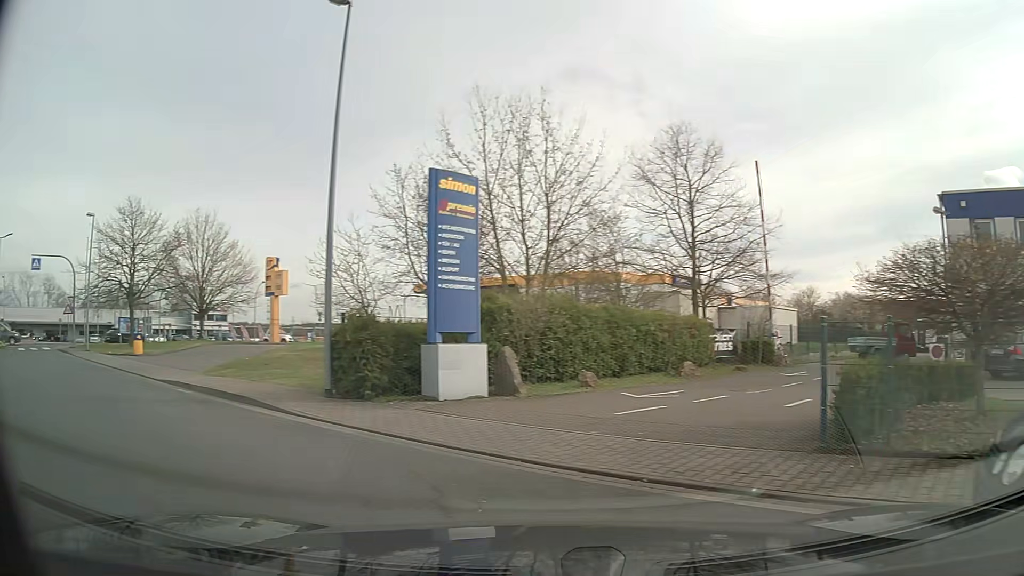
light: Day
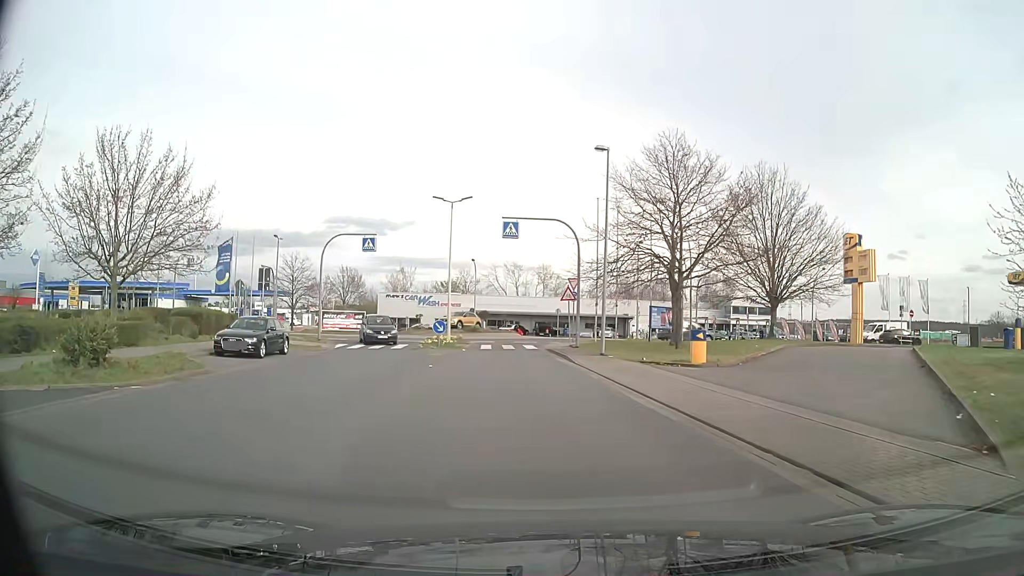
(-8.6, +11.9) m; -45°
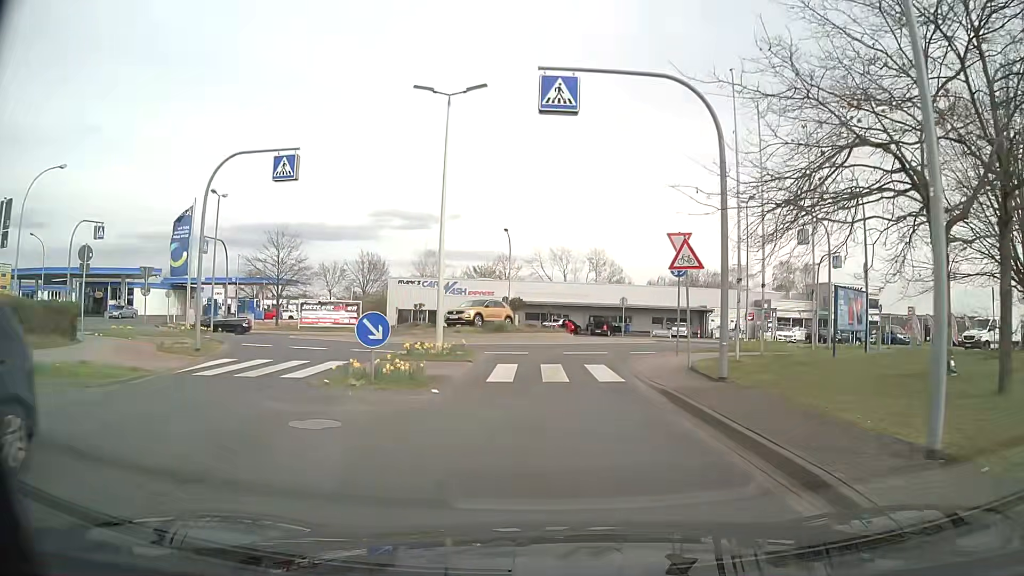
(-0.8, +18.5) m; -4°
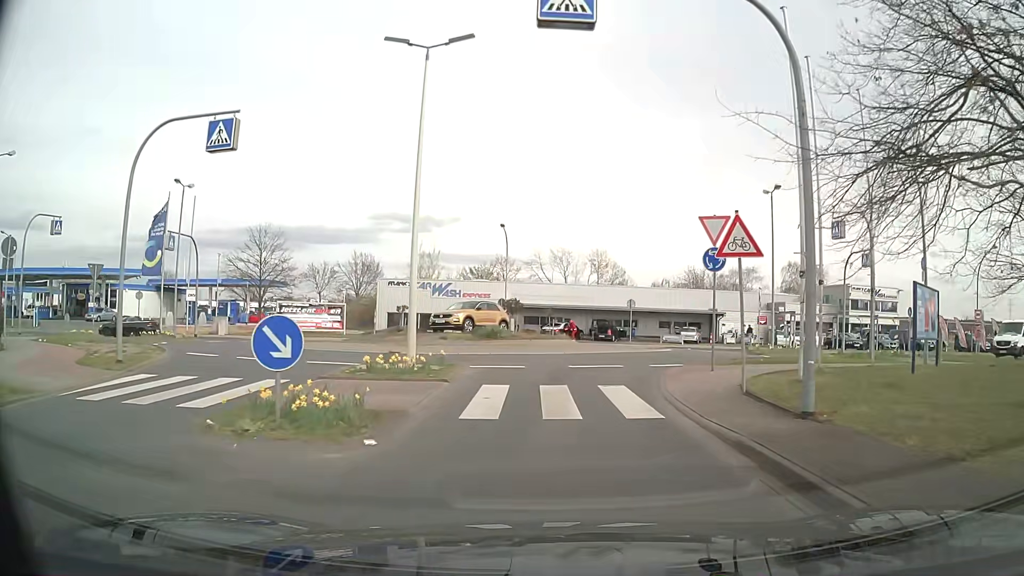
(0.0, +4.2) m; +1°
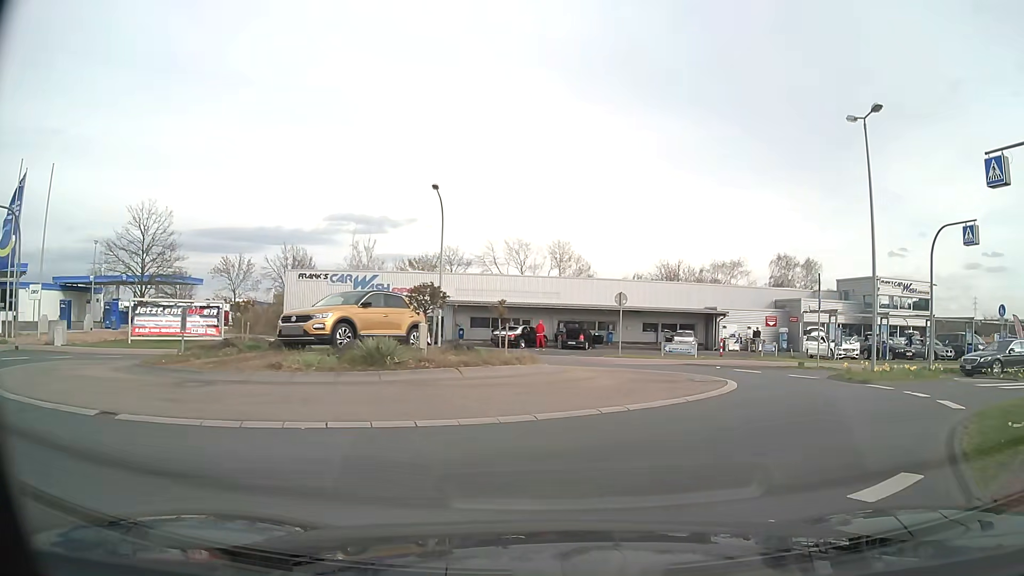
(+0.1, +13.6) m; +3°
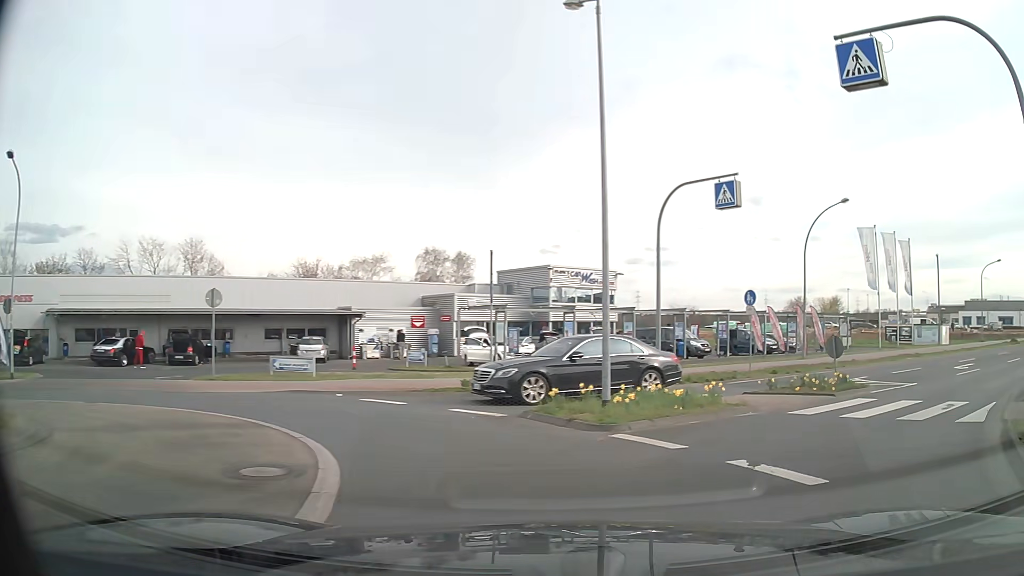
(+1.9, +8.4) m; +30°
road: tertiary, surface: asphalt
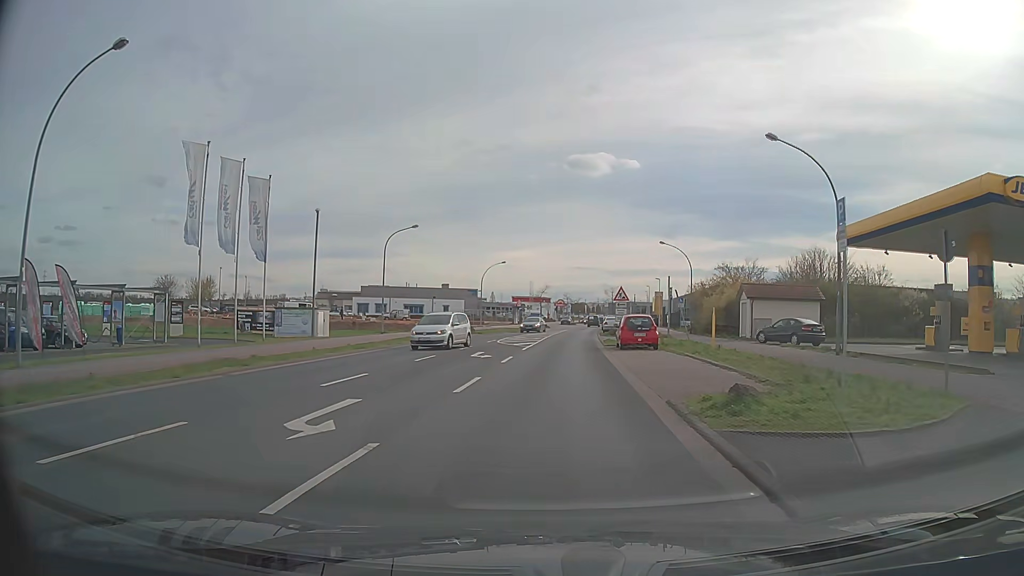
(+10.3, +15.3) m; +53°
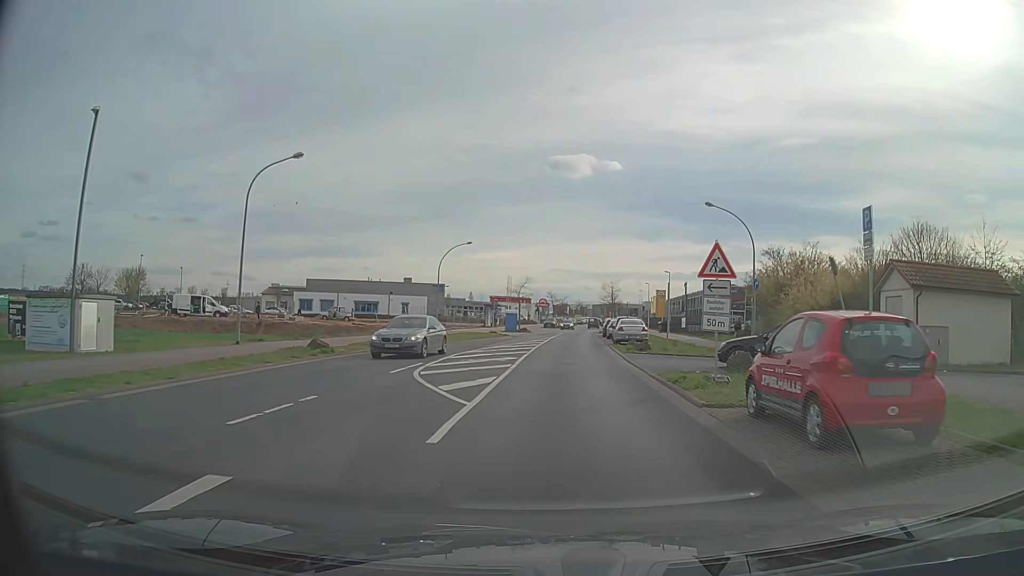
(+0.2, +21.7) m; +2°
(0, +10) (0, +20) (+1, +30) (+1, +40) (+2, +50) (+3, +60) (+3, +70) (+4, +80) (+5, +90) (+6, +100) m
